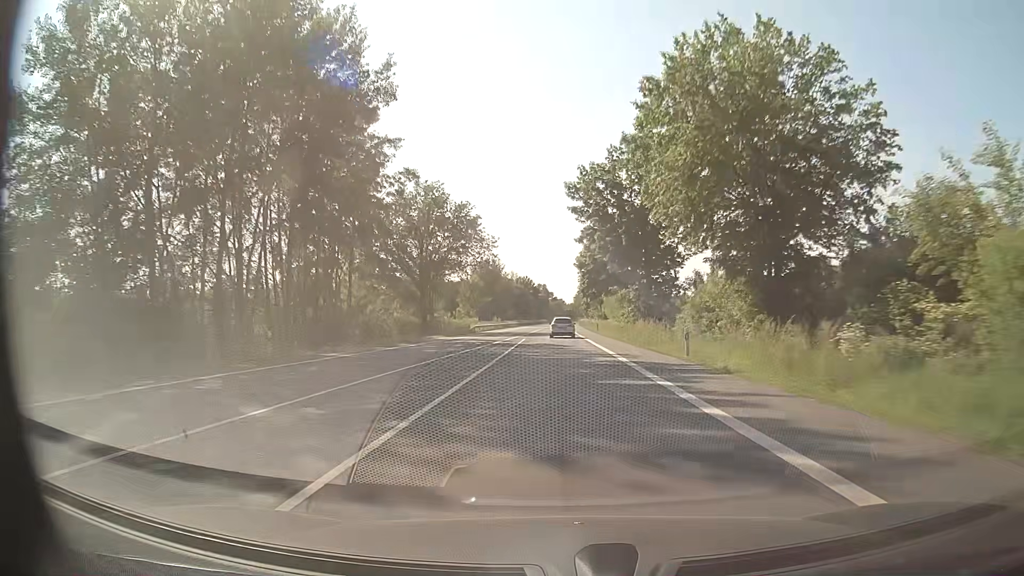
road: secondary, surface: asphalt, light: Day
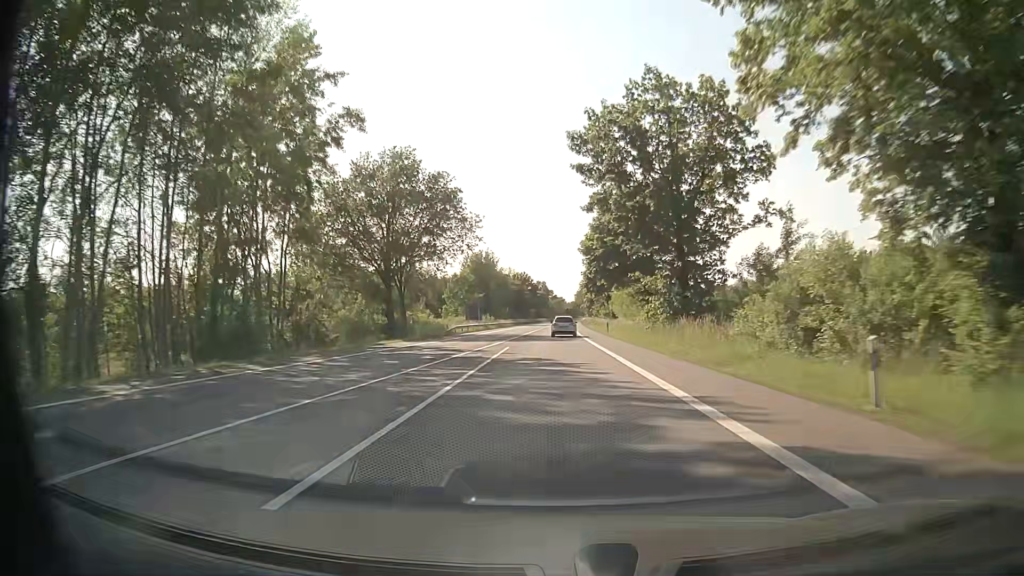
(0.0, +14.7) m; 0°
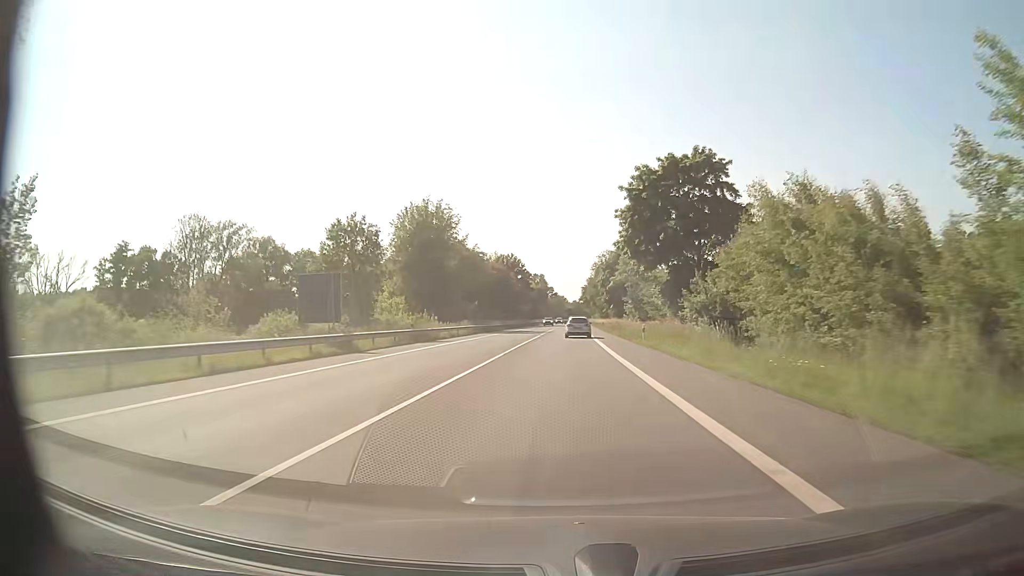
(-0.1, +58.9) m; 0°
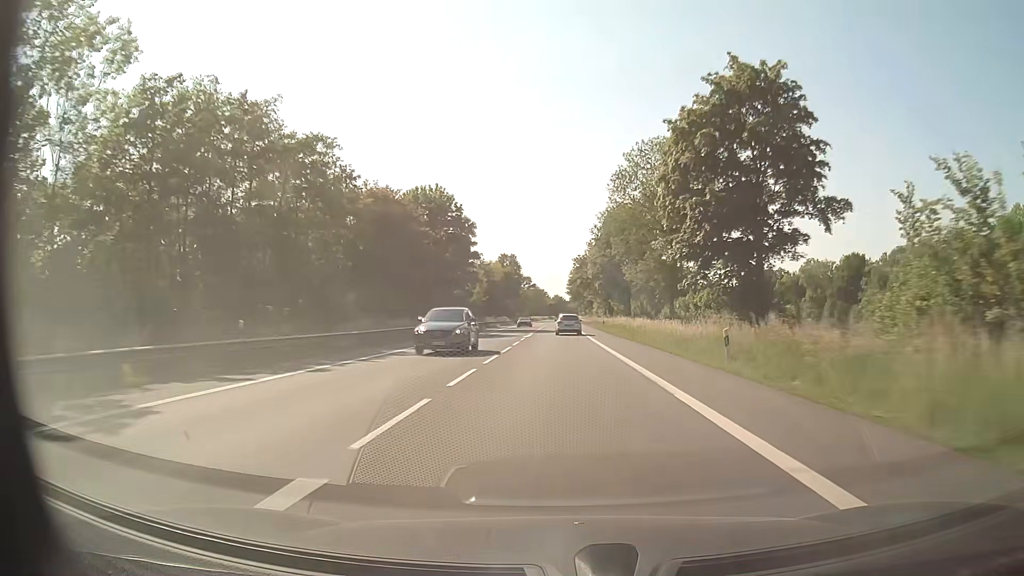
(+1.3, +74.1) m; +2°
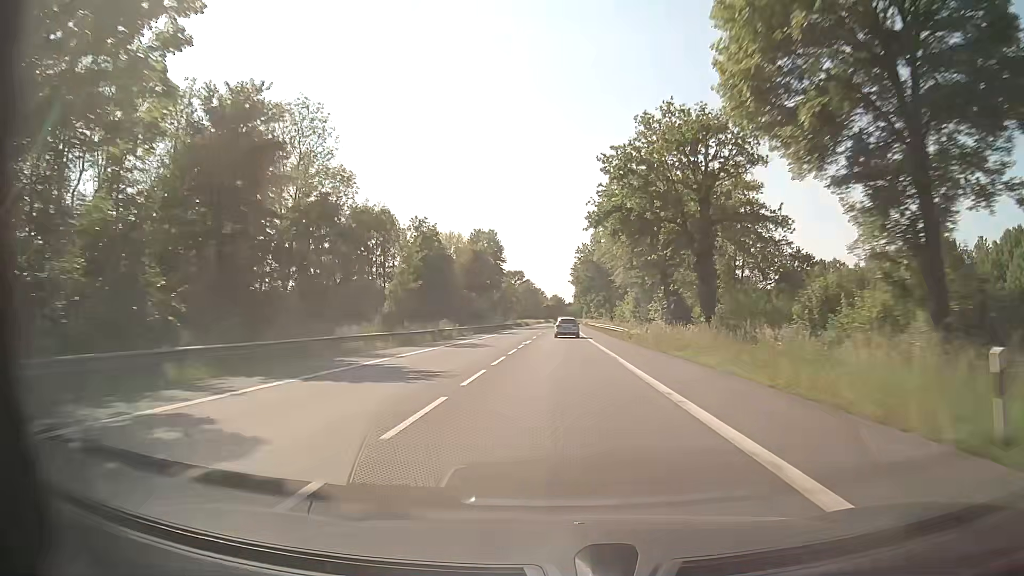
(+0.3, +60.2) m; 0°
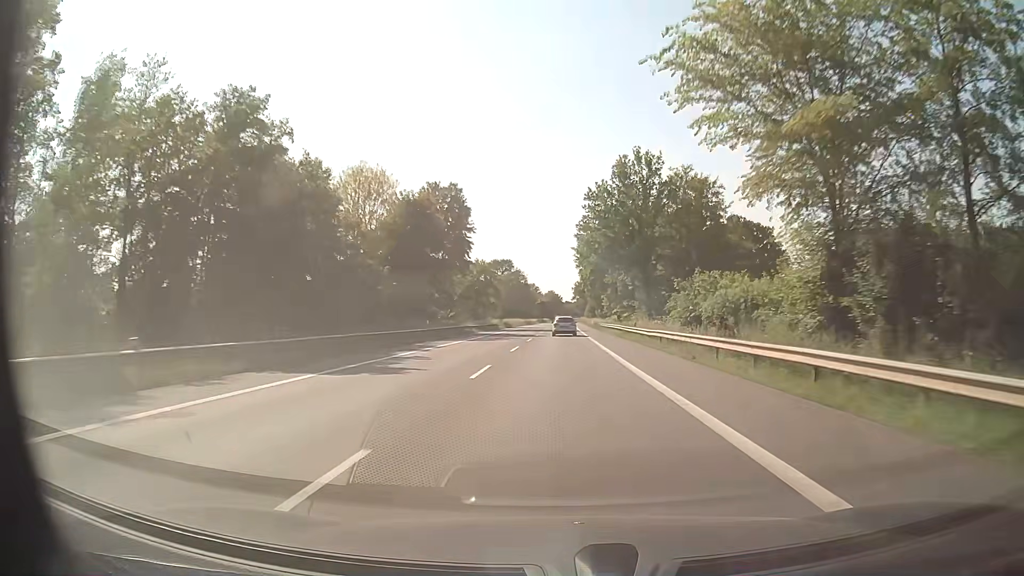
(+0.2, +46.0) m; +1°
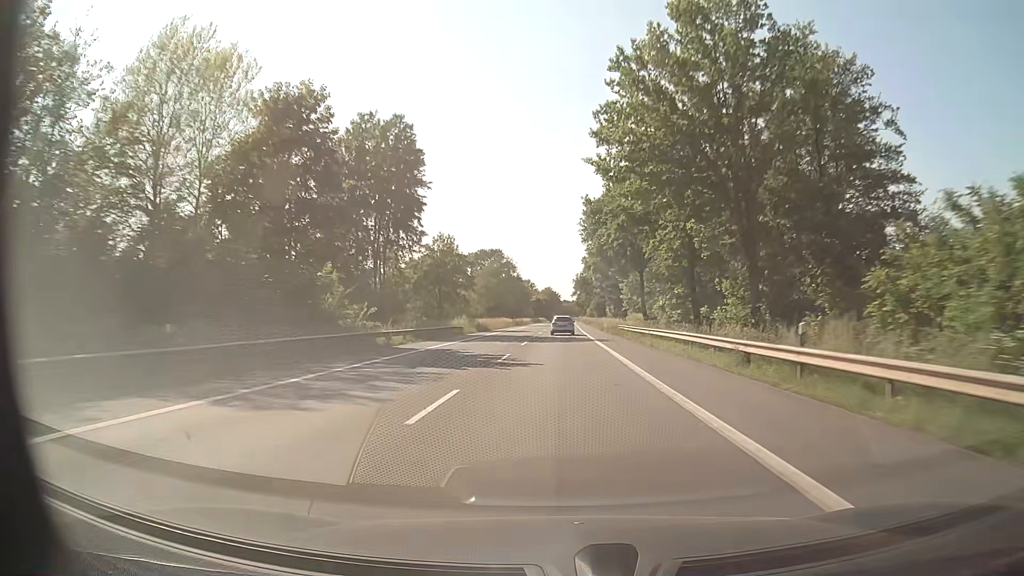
(-0.1, +31.1) m; 0°
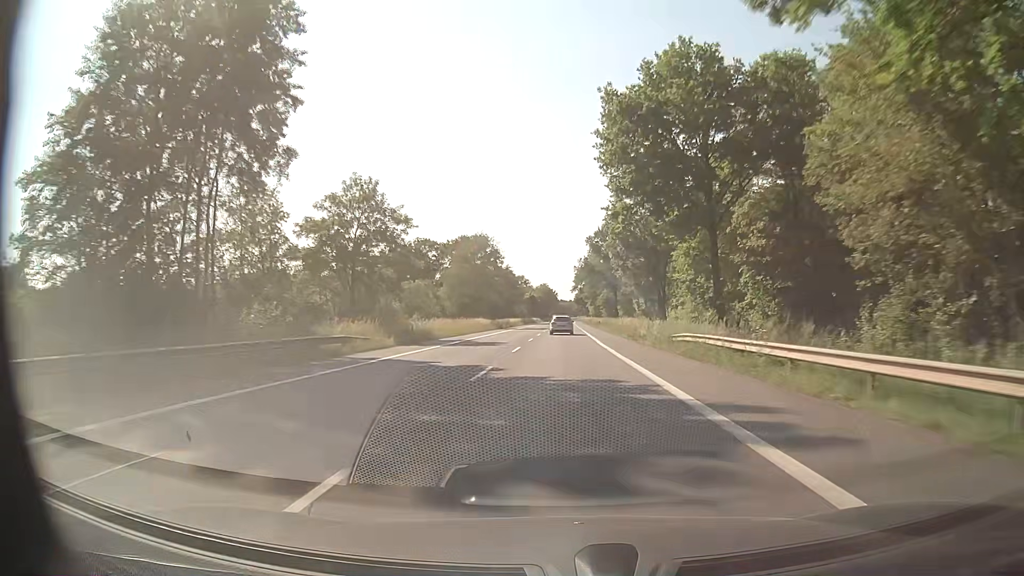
(-0.2, +31.3) m; 0°
(0, +10) (0, +20) (0, +30) (0, +40) (0, +50) (0, +60) (+1, +70) (+1, +80) (+1, +90) (+1, +100) m
